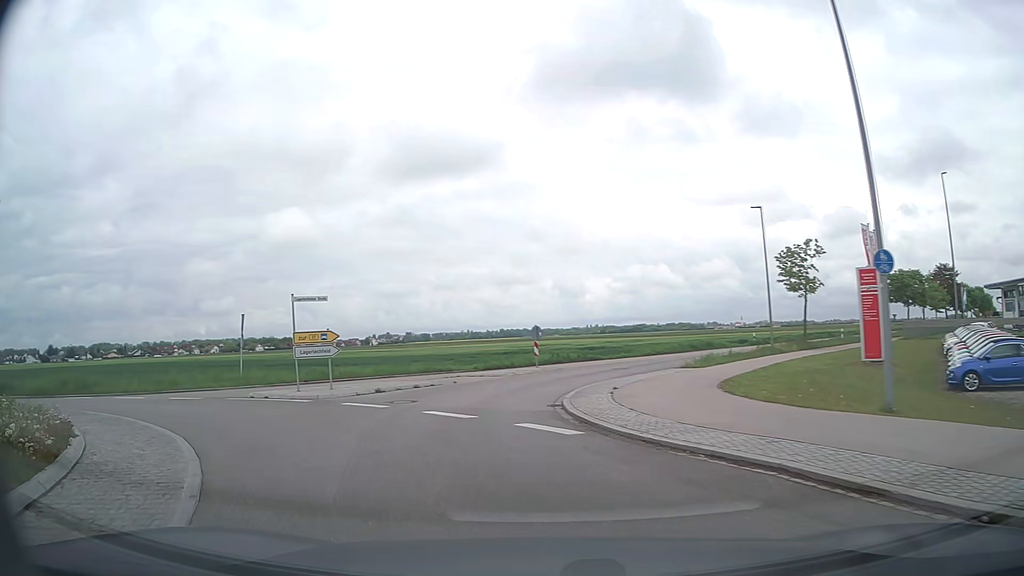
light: Day
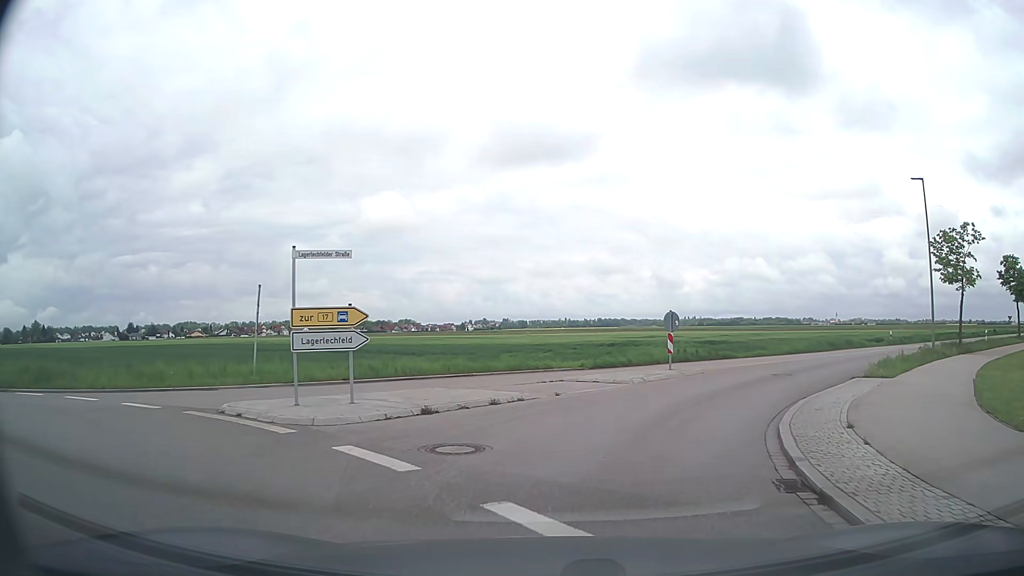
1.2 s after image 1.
(-0.9, +7.9) m; -7°
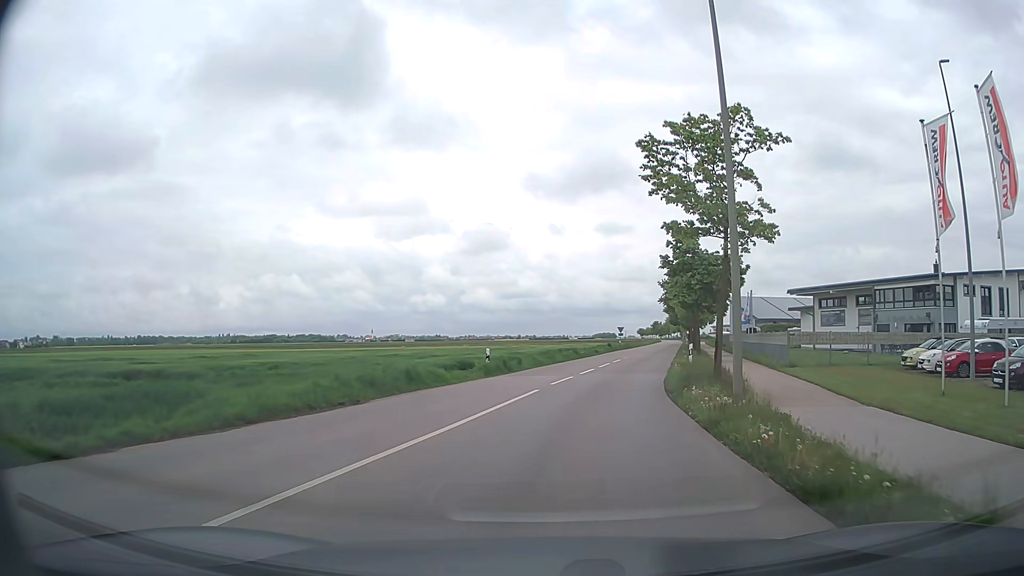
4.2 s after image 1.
(+9.1, +23.1) m; +40°
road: tertiary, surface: asphalt
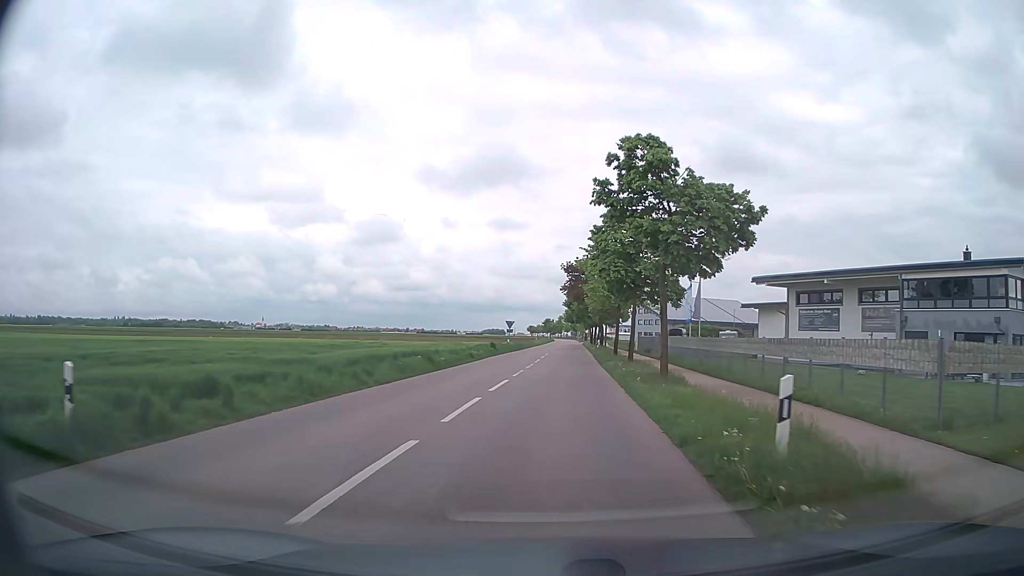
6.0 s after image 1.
(+2.0, +20.6) m; +9°
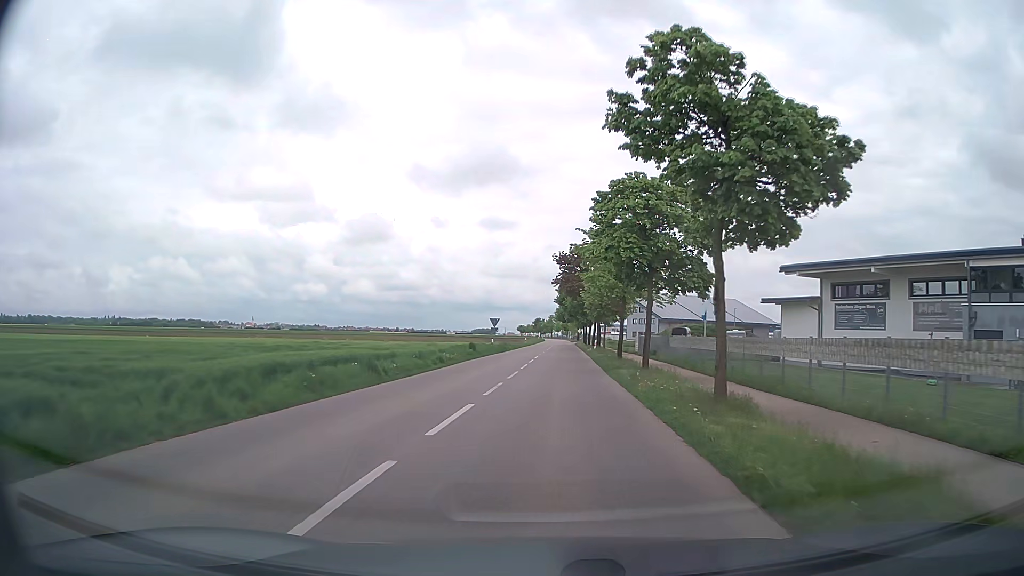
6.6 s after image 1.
(+0.1, +7.8) m; +1°
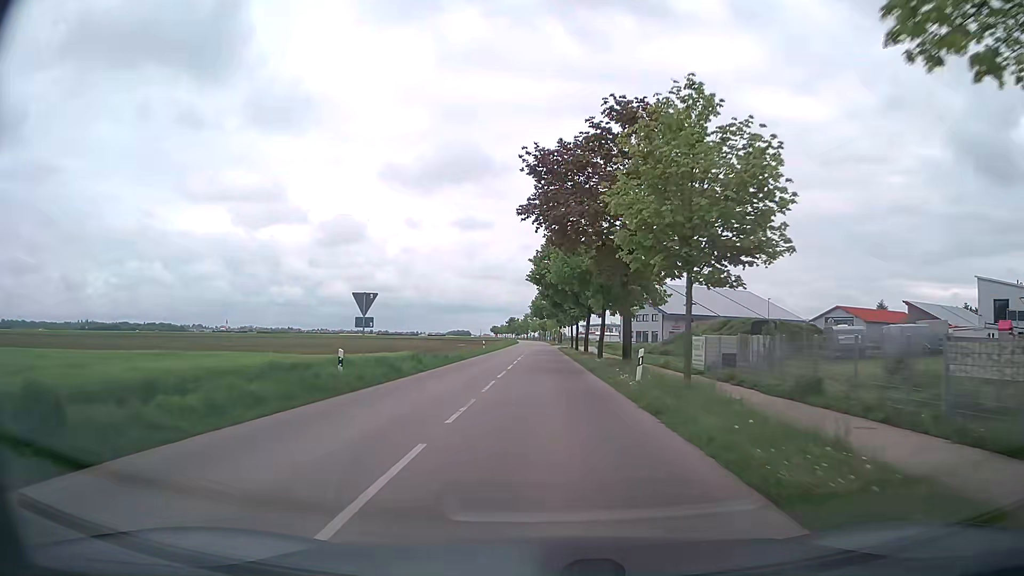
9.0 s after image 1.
(+0.7, +35.2) m; +2°
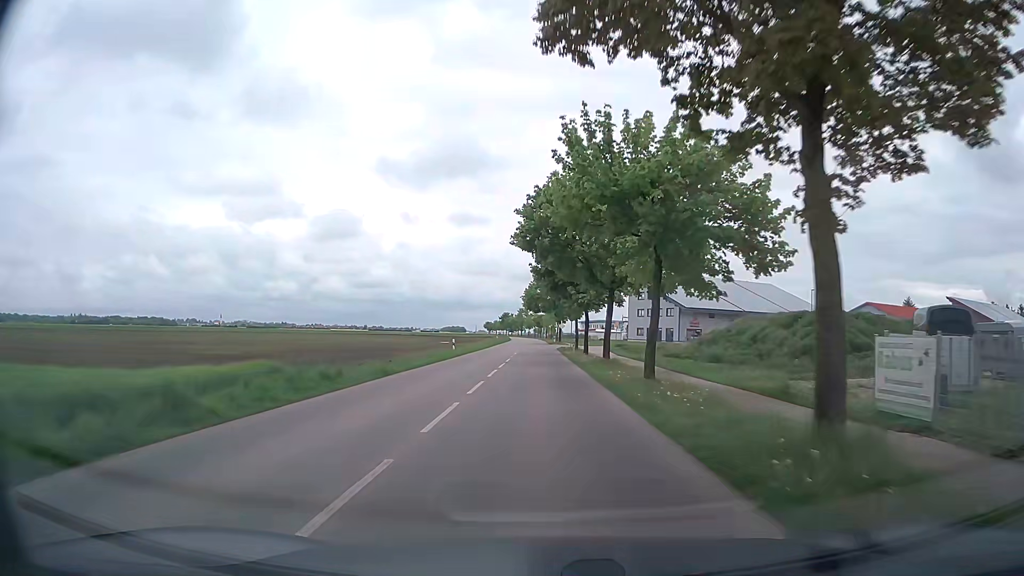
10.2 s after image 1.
(0.0, +19.3) m; 0°
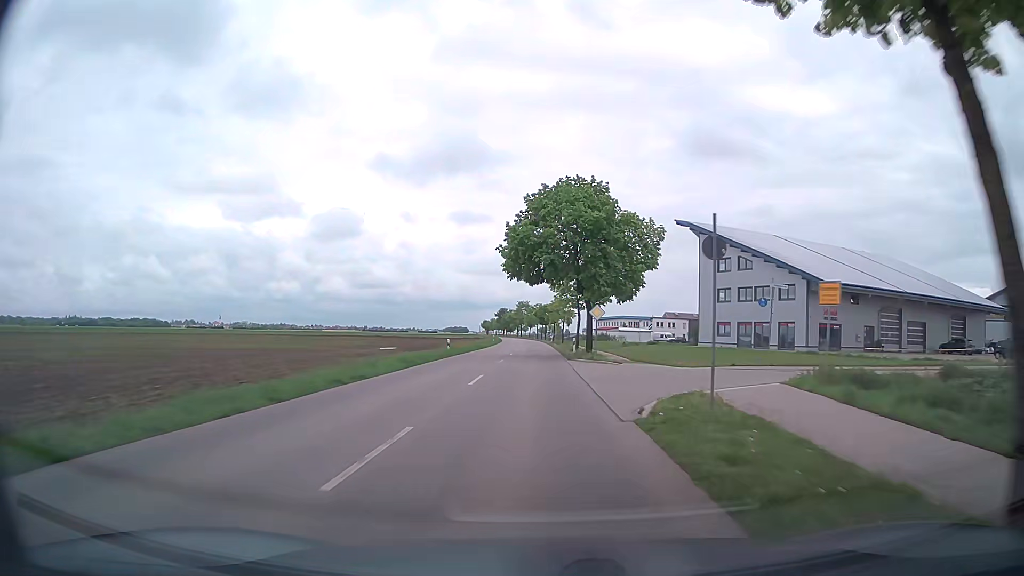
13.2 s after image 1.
(-0.1, +52.1) m; 0°
(0, +10) (0, +20) (0, +30) (0, +40) (0, +50) (-1, +60) (-1, +70) (-1, +80) (-1, +90) (-2, +100) m
